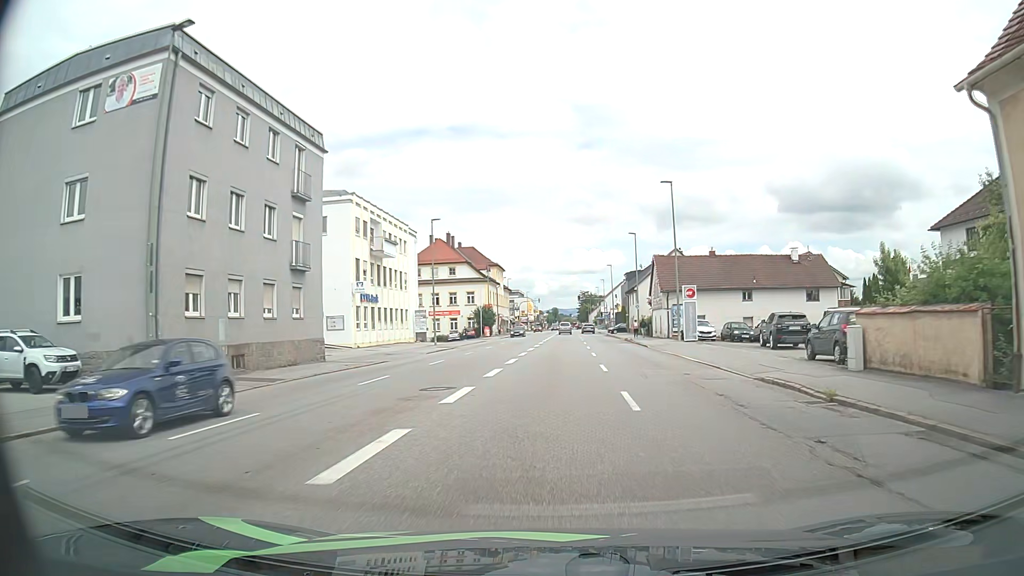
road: tertiary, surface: asphalt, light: Day
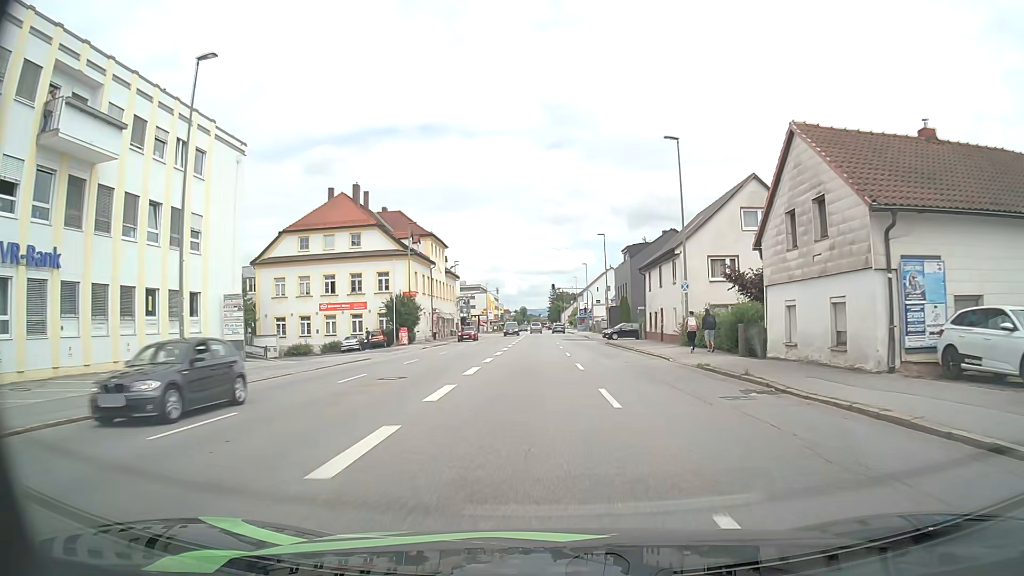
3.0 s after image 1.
(+1.1, +36.0) m; +3°
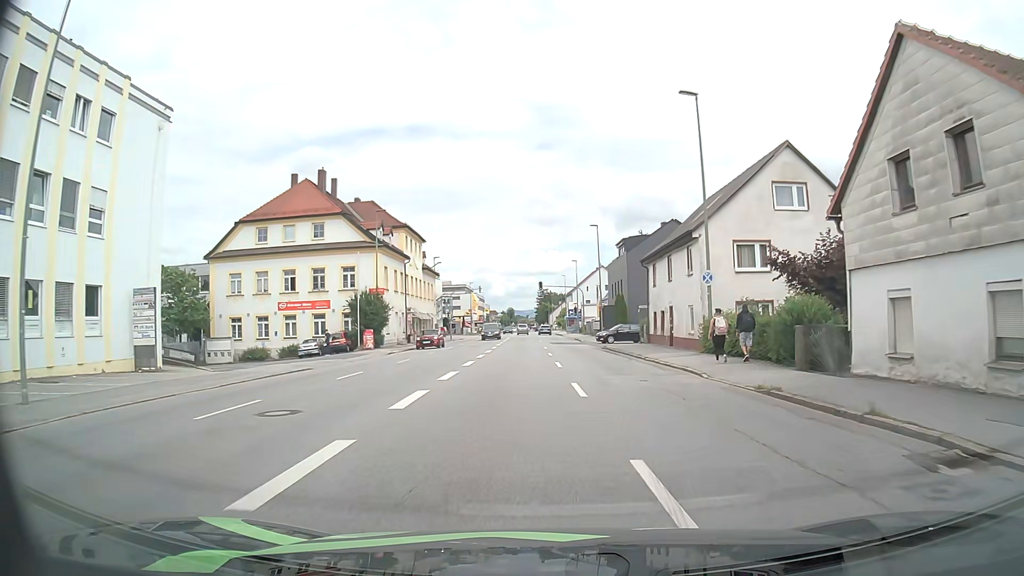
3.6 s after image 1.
(+0.1, +7.1) m; +1°
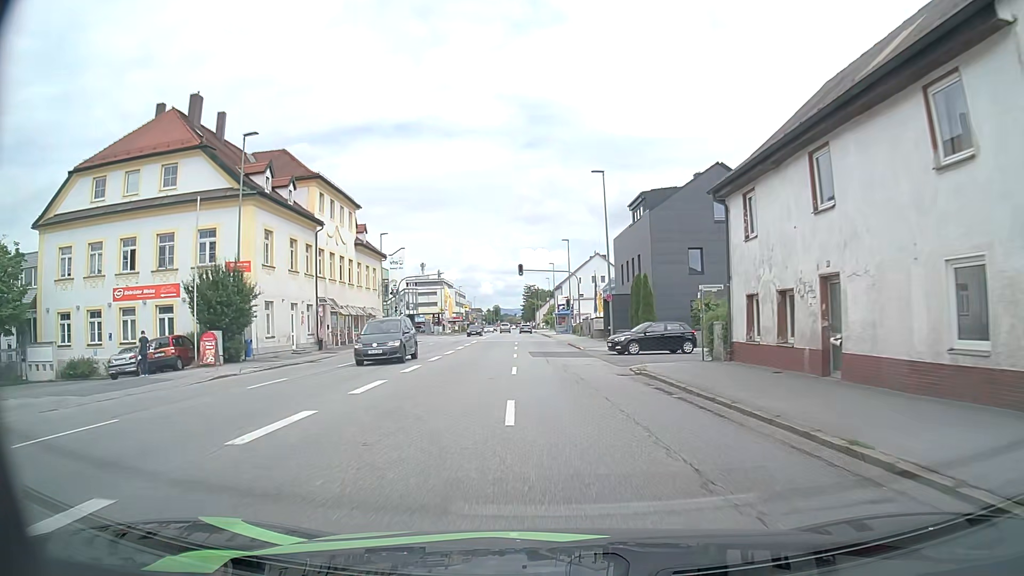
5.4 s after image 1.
(+0.5, +21.5) m; +1°
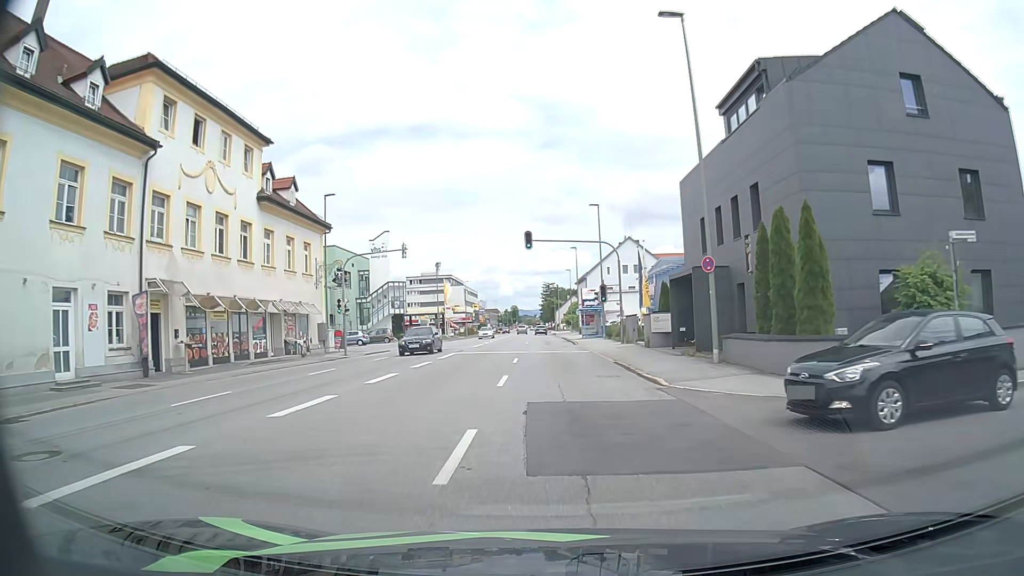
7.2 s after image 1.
(-0.1, +21.5) m; -1°
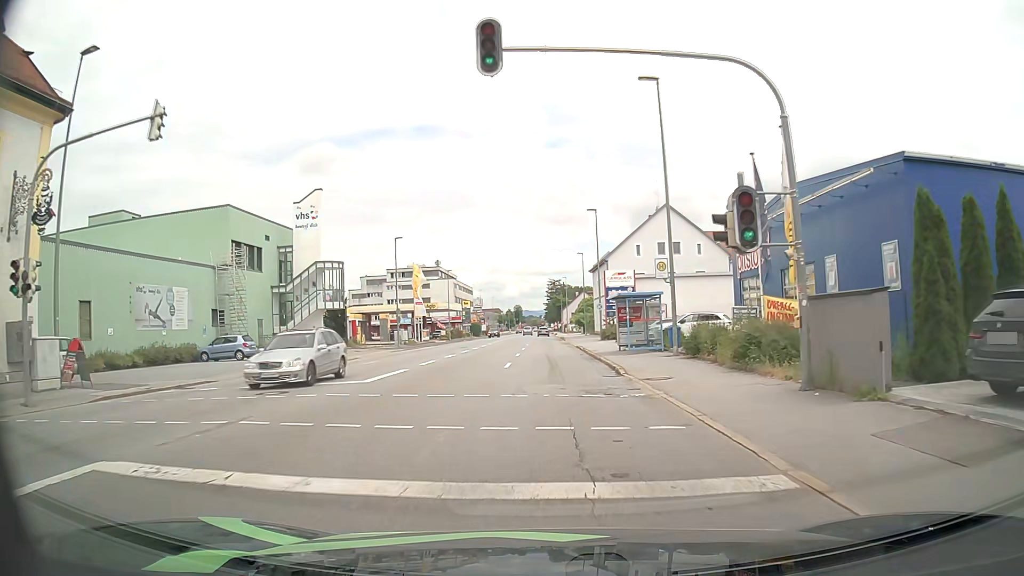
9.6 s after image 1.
(-0.1, +27.1) m; -1°
